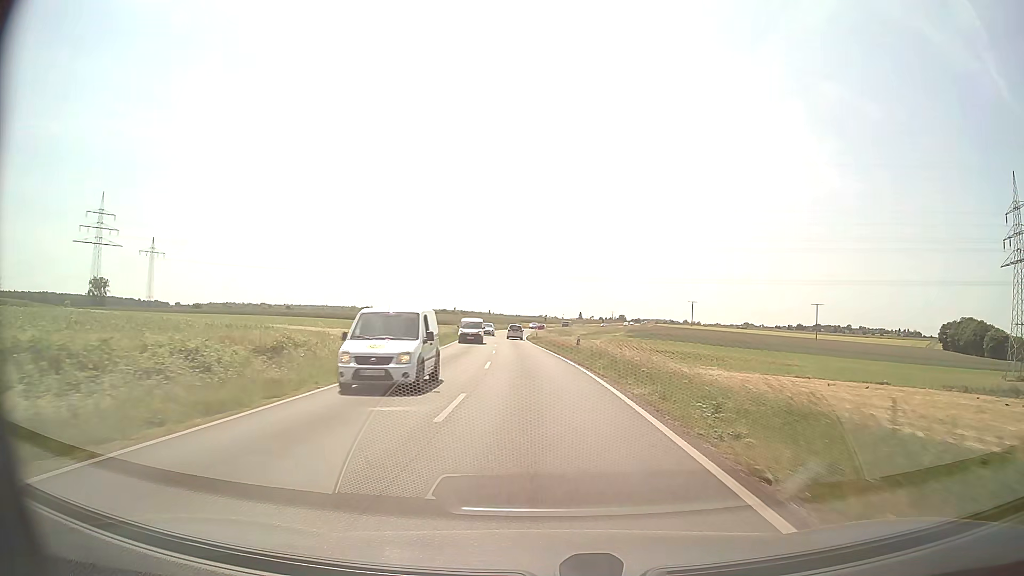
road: secondary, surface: asphalt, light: Day
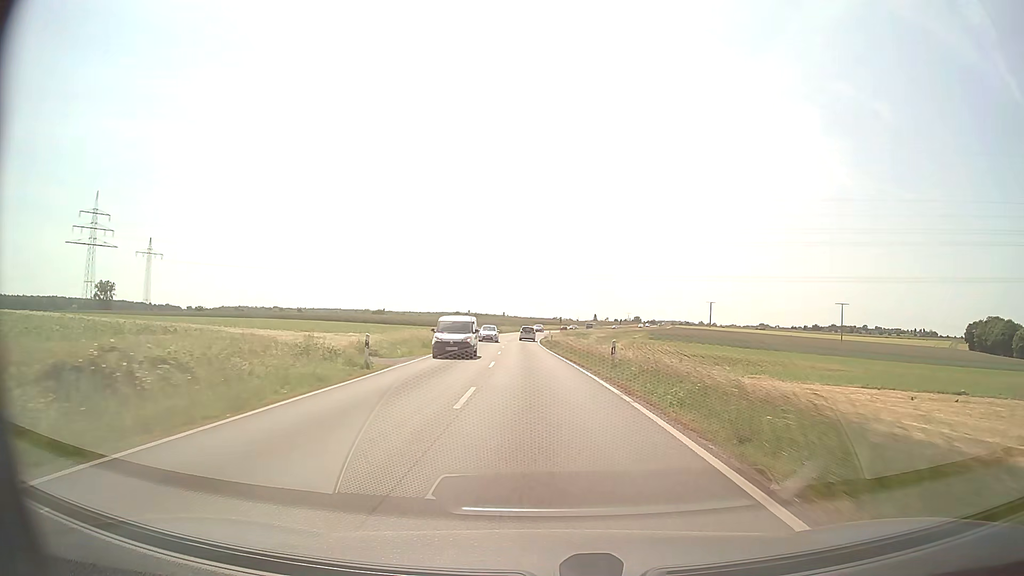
(-0.1, +10.3) m; -1°
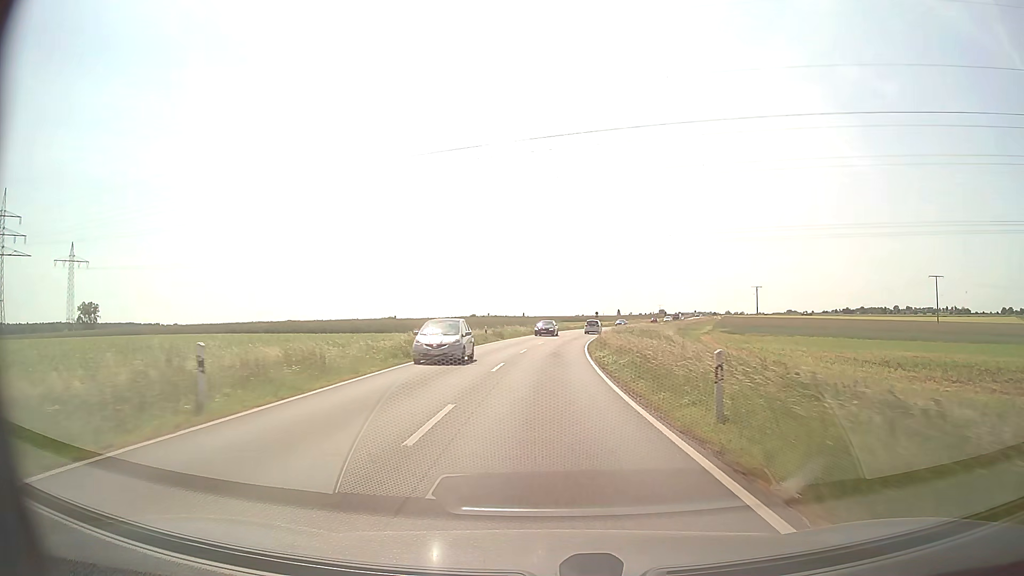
(-1.4, +51.9) m; -2°
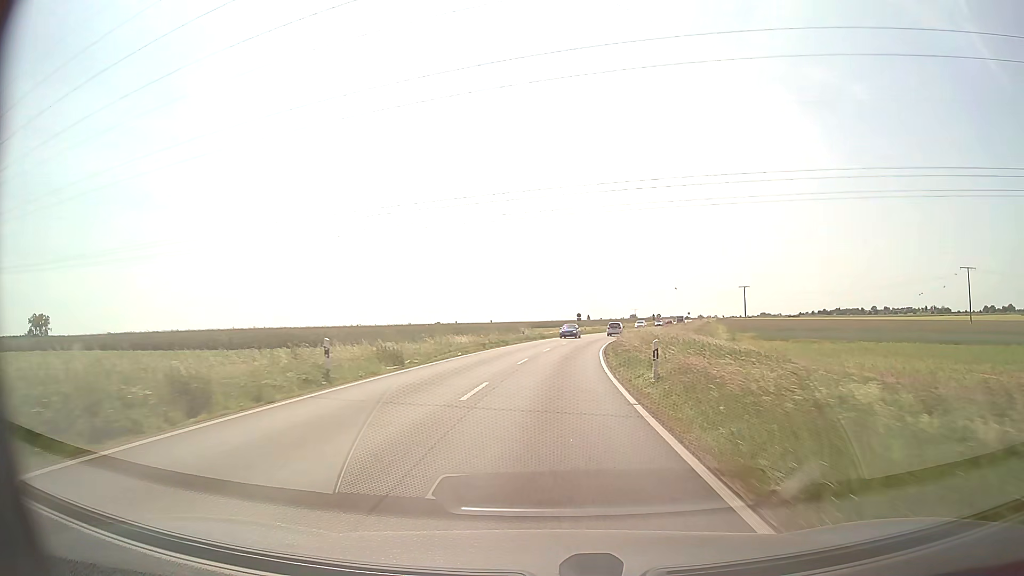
(+0.5, +31.3) m; +2°
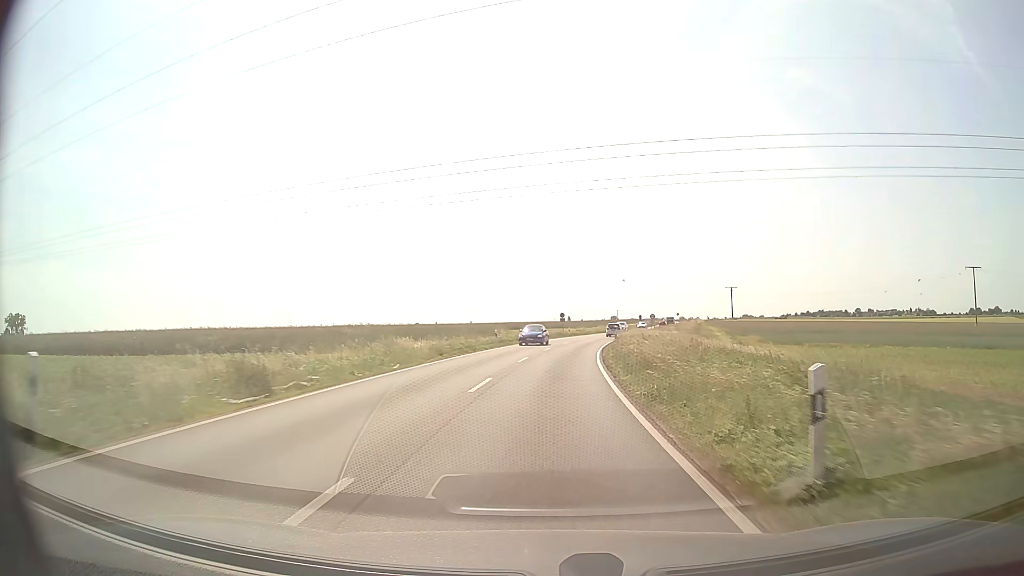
(+0.2, +10.4) m; +2°
